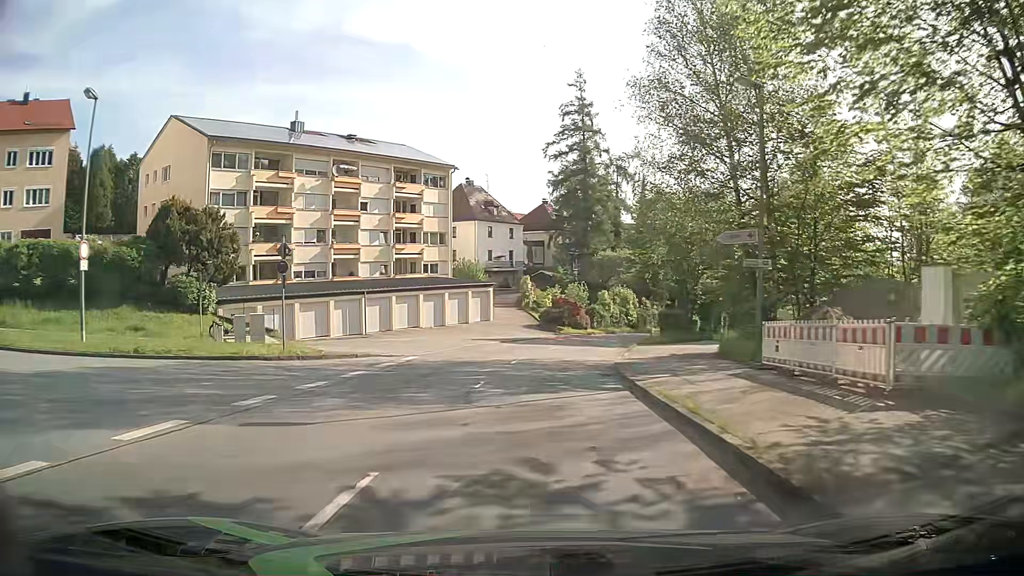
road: tertiary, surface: asphalt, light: Day
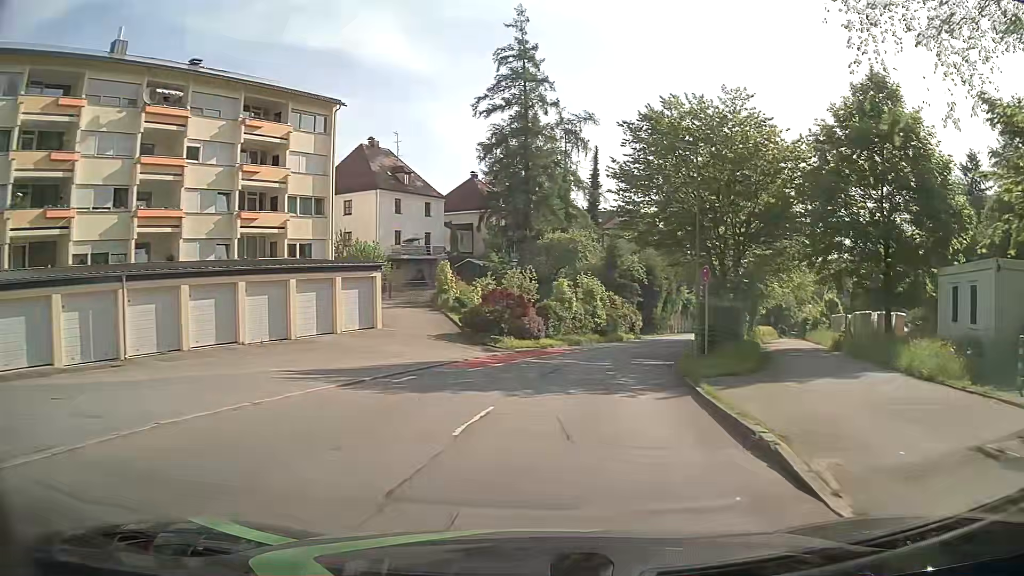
(+0.3, +22.3) m; +5°
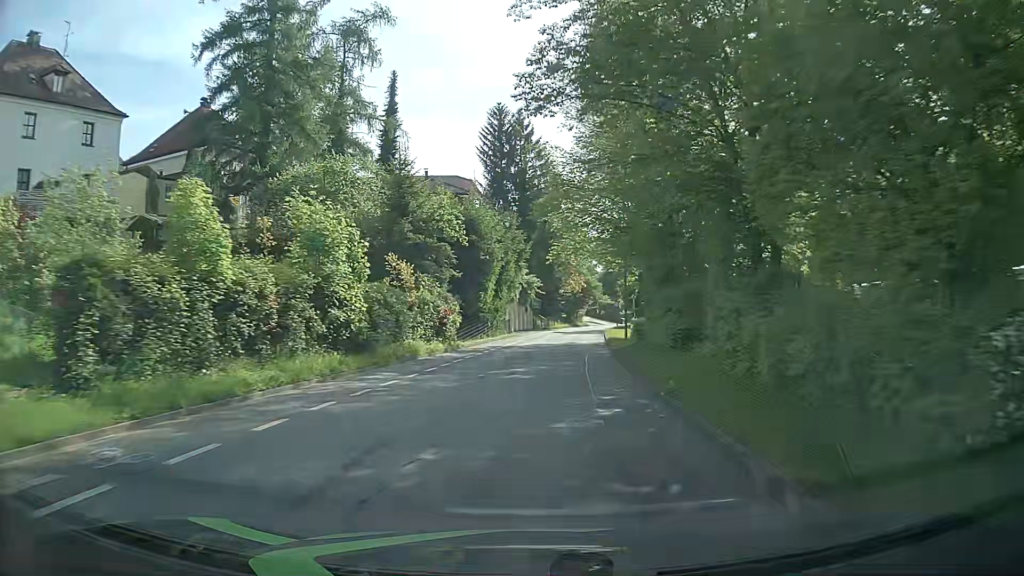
(+4.5, +29.7) m; +15°
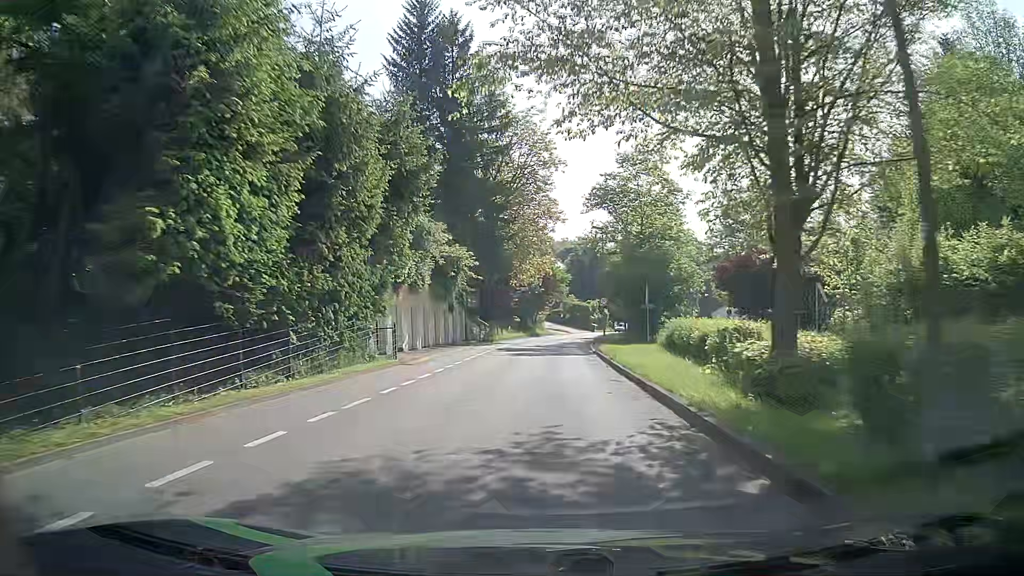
(+1.5, +30.4) m; +4°
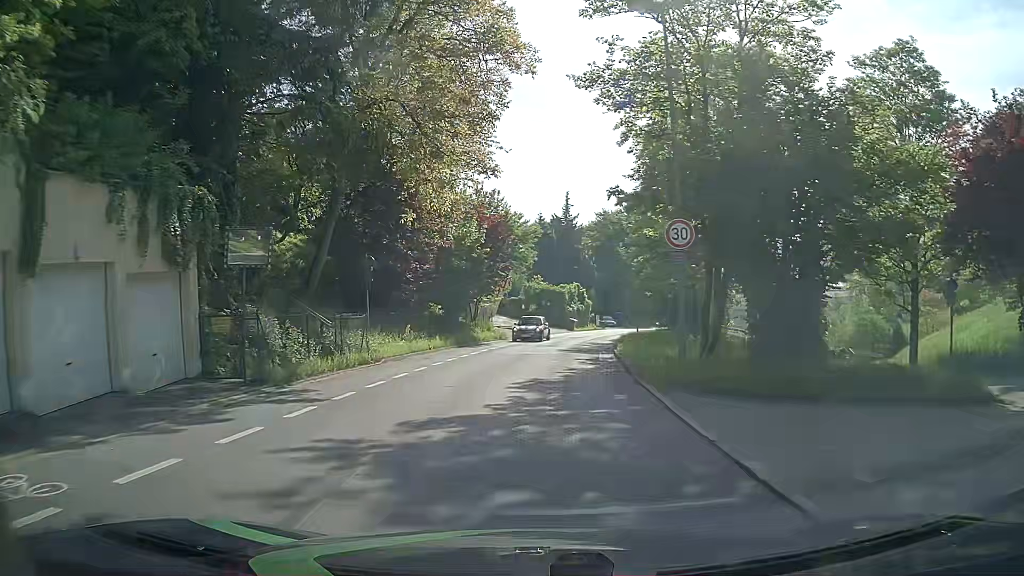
(+1.5, +33.5) m; +4°
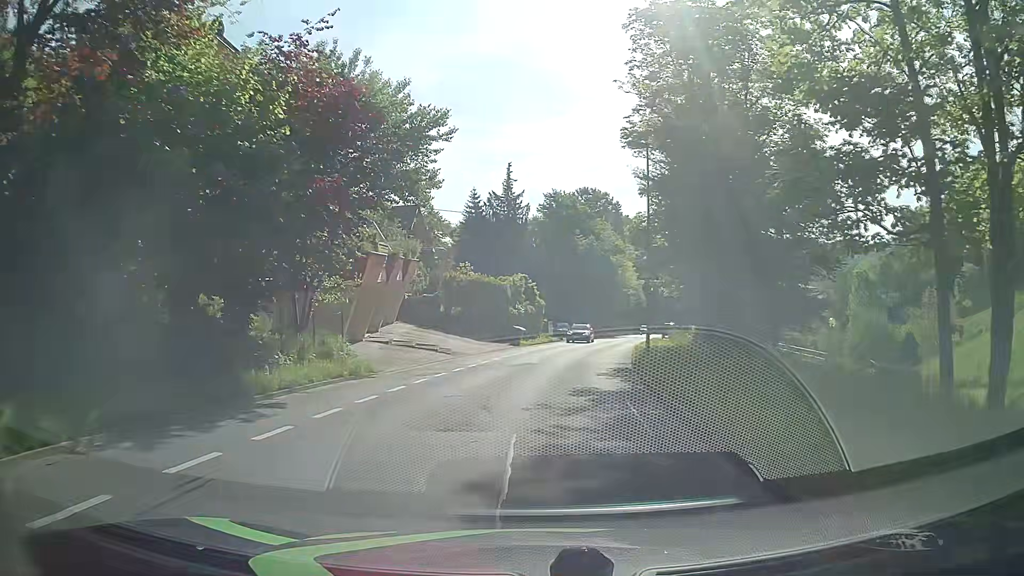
(+0.8, +22.7) m; +5°
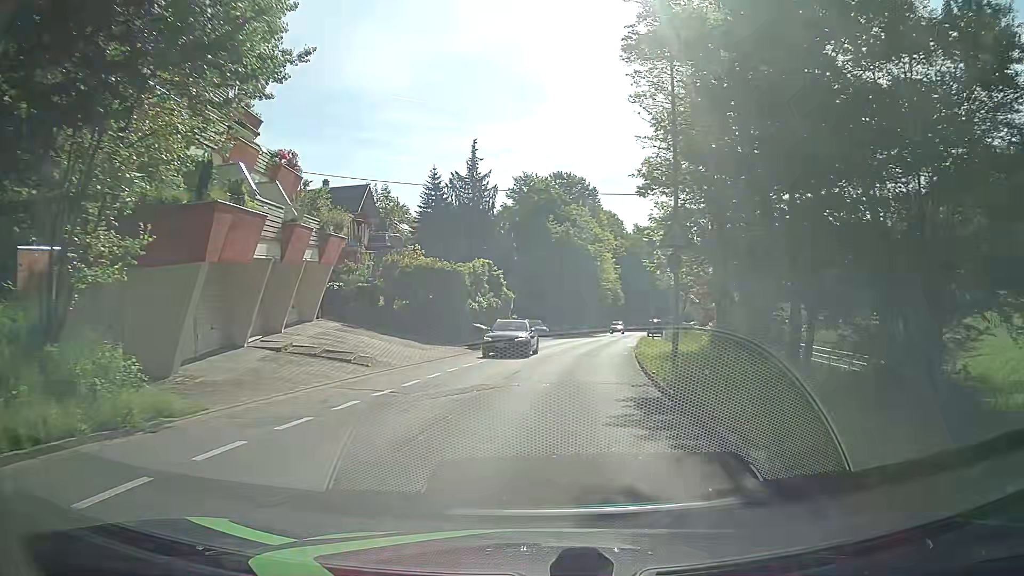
(+0.2, +9.3) m; +2°
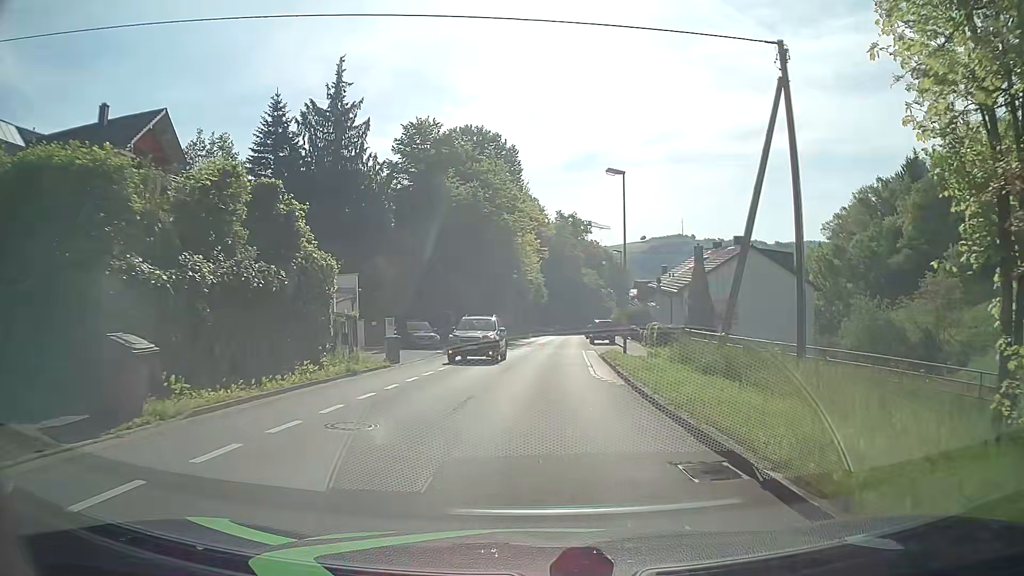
(+1.5, +23.6) m; +8°
